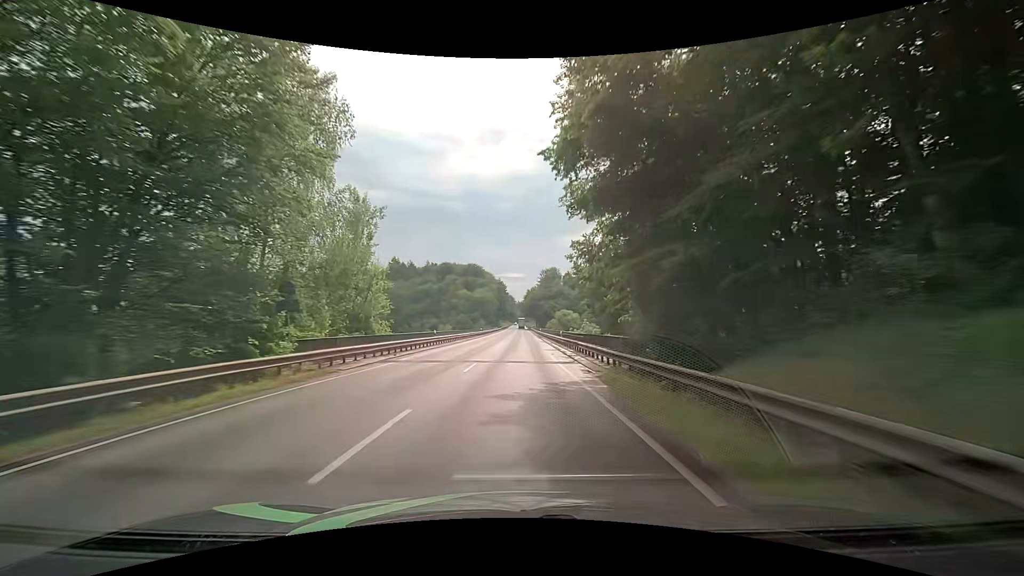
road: primary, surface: asphalt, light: Day
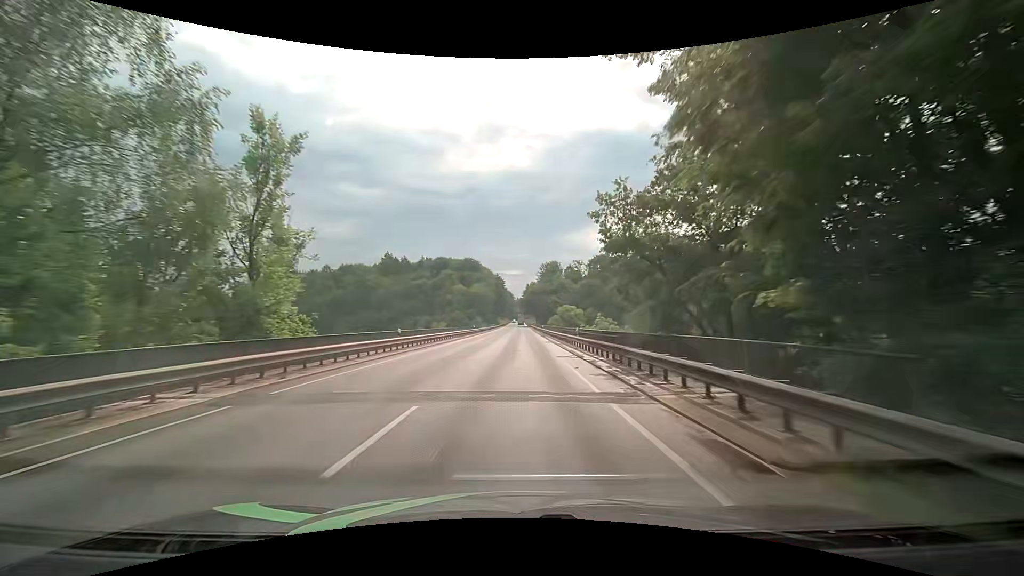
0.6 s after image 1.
(-0.1, +11.8) m; +1°
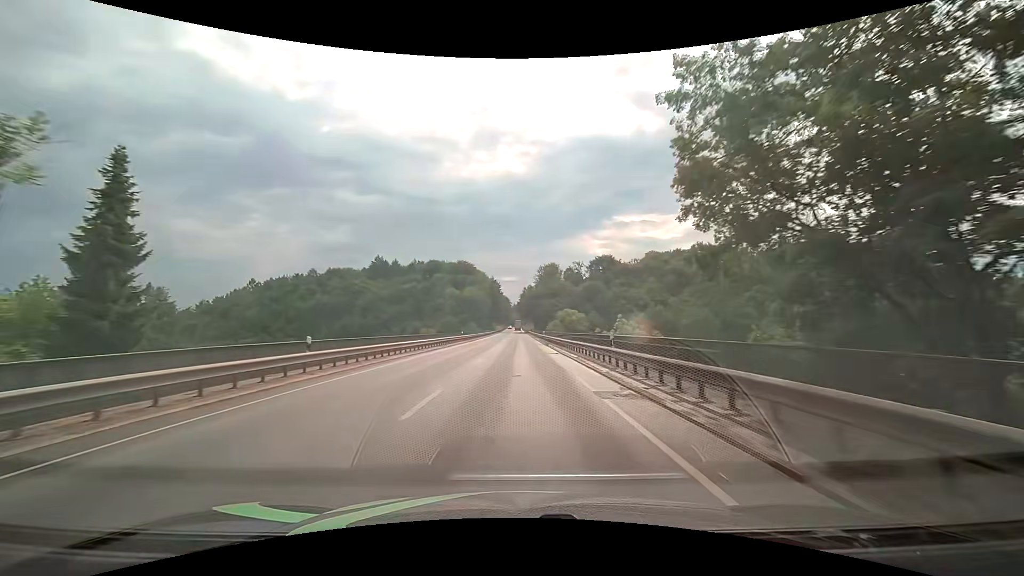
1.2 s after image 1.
(-0.1, +11.8) m; 0°
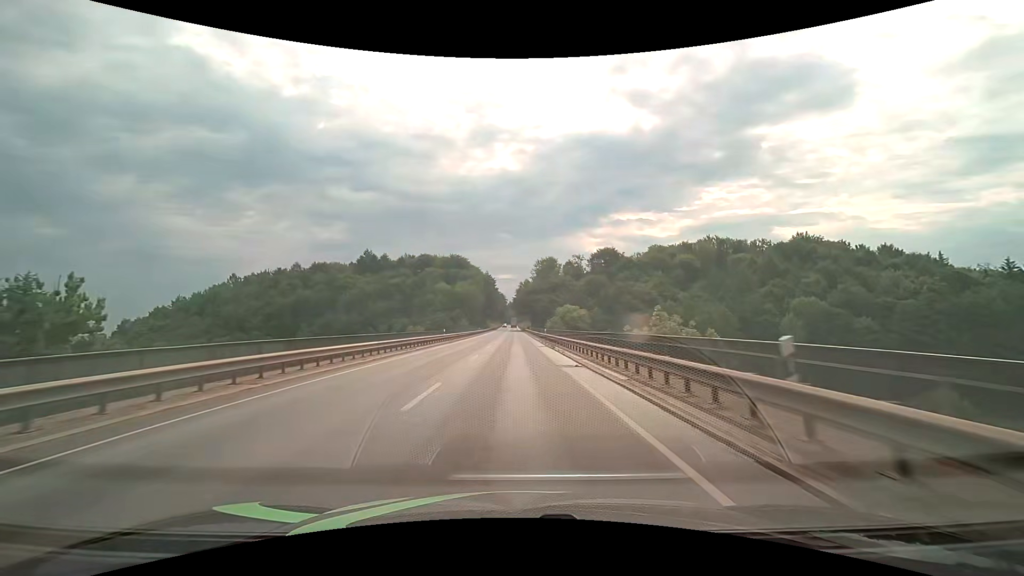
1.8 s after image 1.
(0.0, +11.8) m; 0°
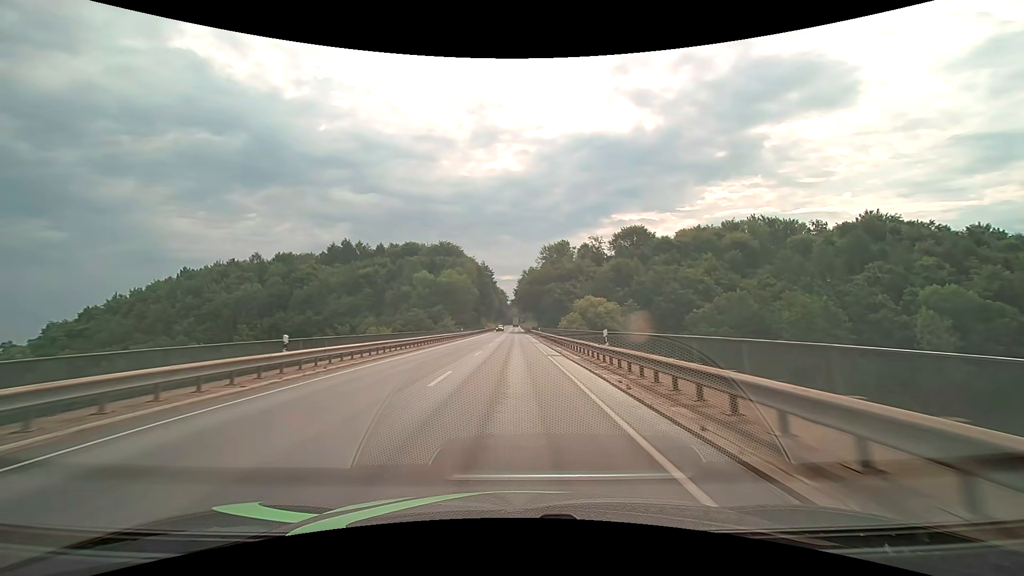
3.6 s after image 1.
(-0.1, +34.5) m; 0°
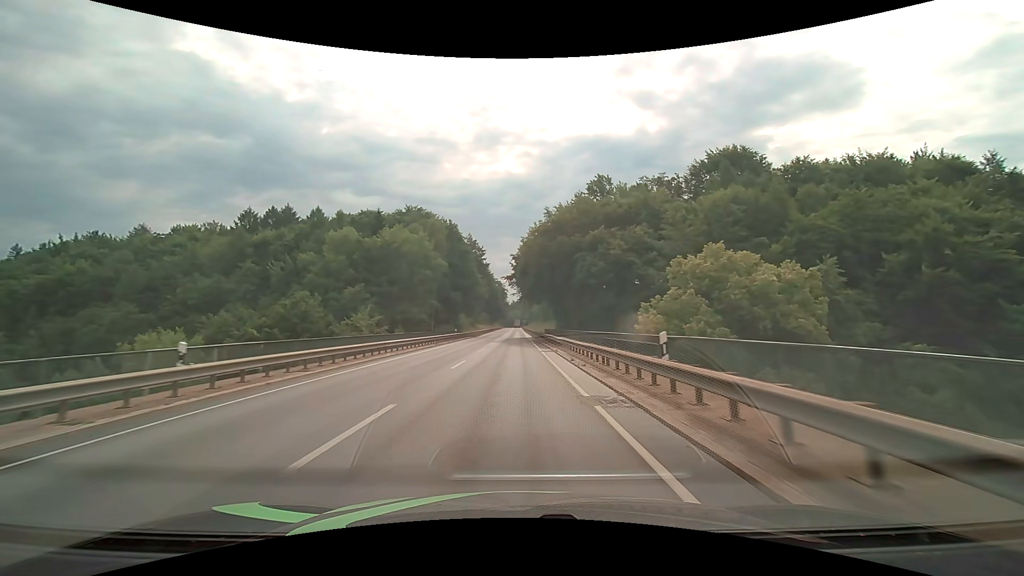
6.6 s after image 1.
(0.0, +55.4) m; 0°
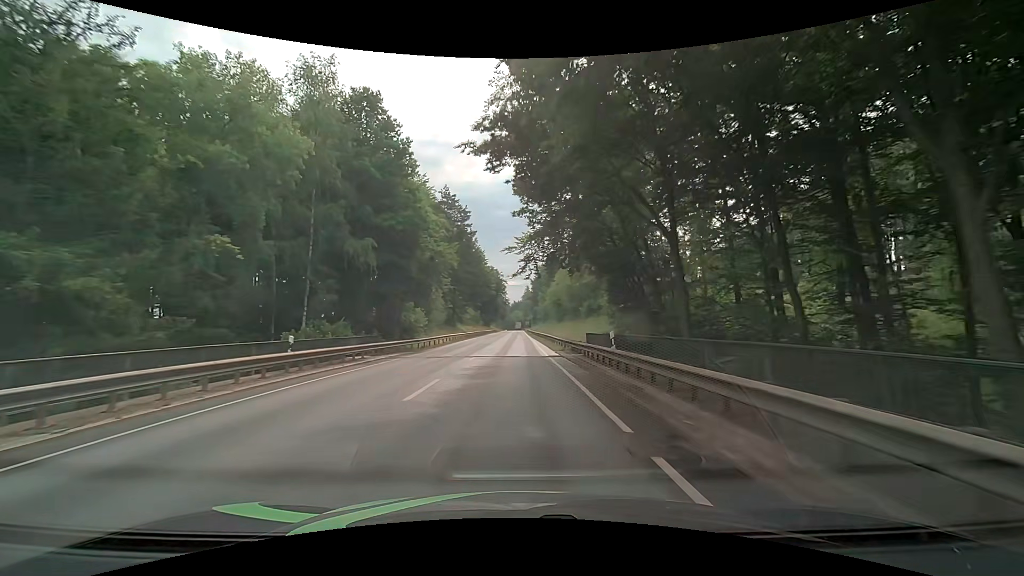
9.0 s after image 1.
(-0.1, +43.5) m; 0°
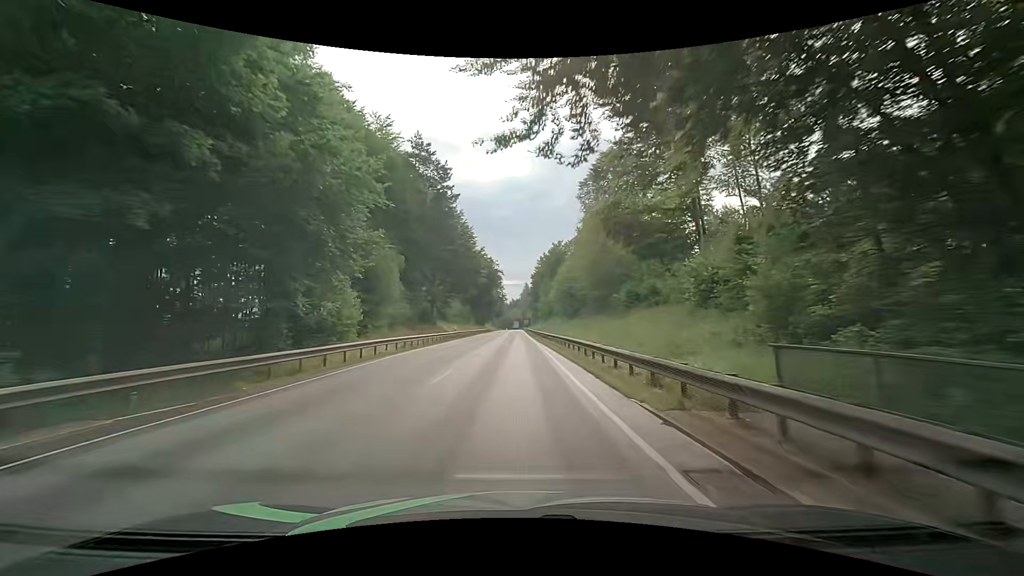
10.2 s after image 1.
(0.0, +21.7) m; +1°
(0, +10) (0, +20) (0, +30) (0, +40) (0, +50) (0, +60) (0, +70) (0, +80) (-1, +90) (-1, +100) m
